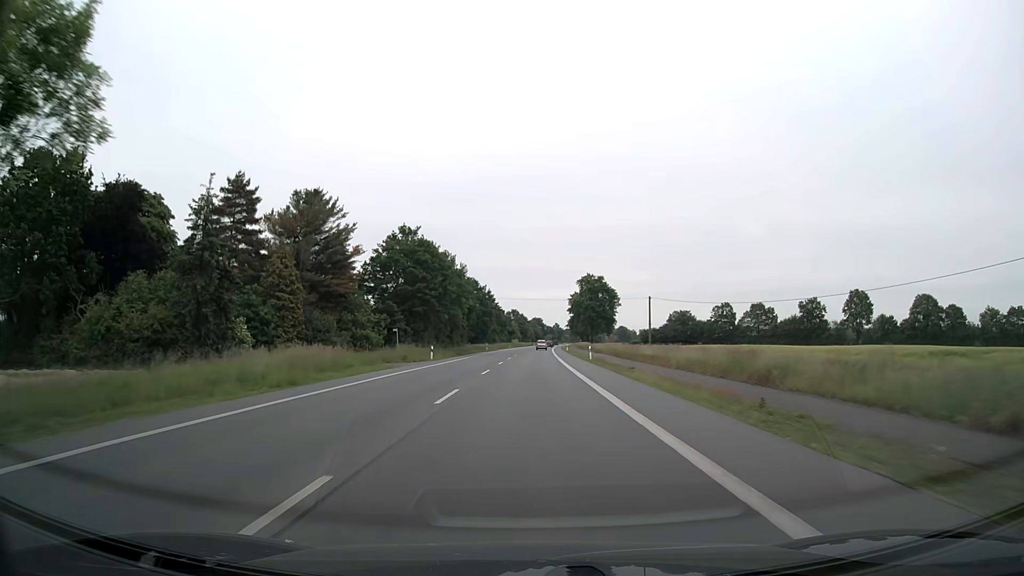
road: primary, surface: asphalt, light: Day
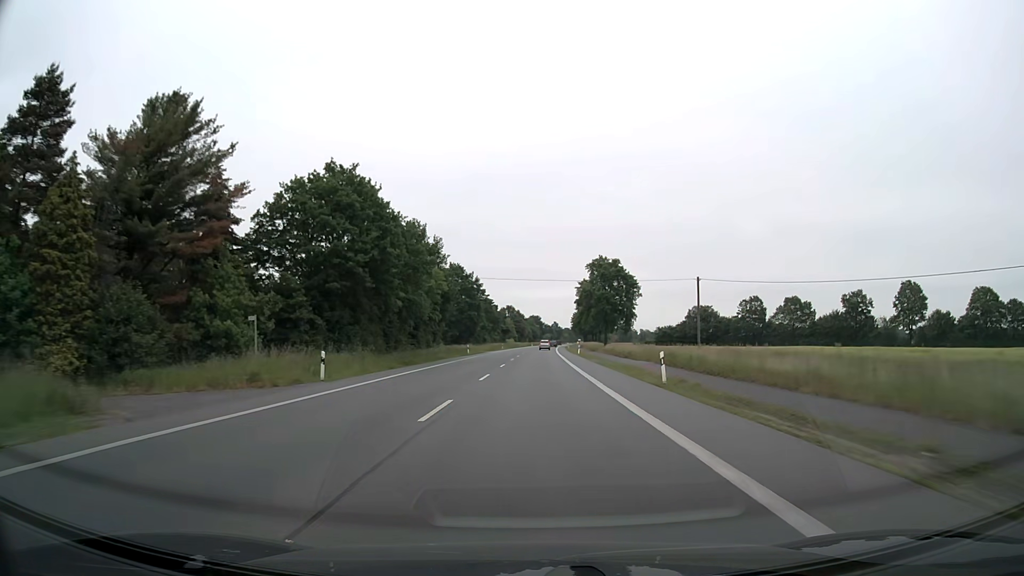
(+0.1, +28.4) m; 0°
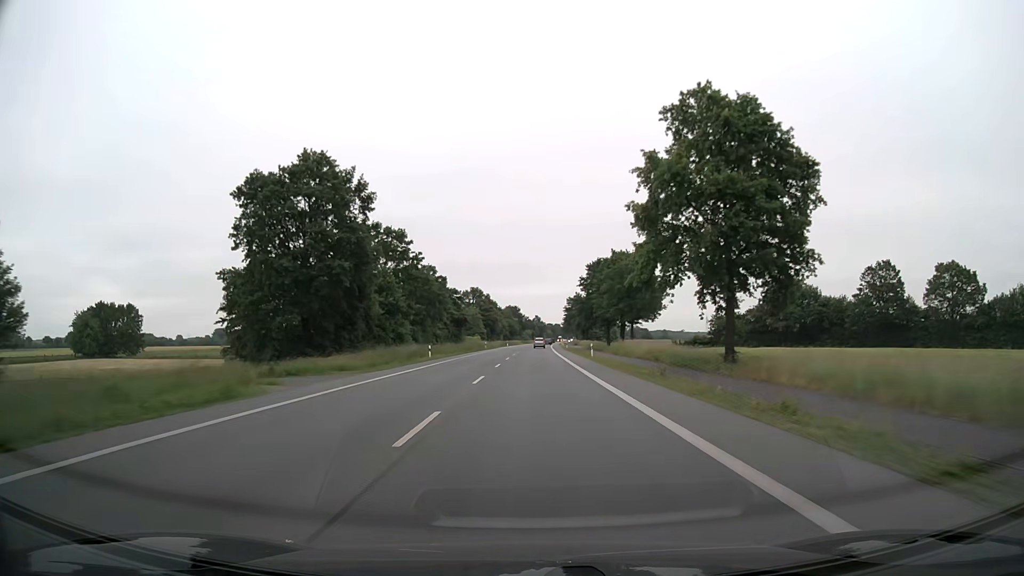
(+1.2, +74.7) m; +2°
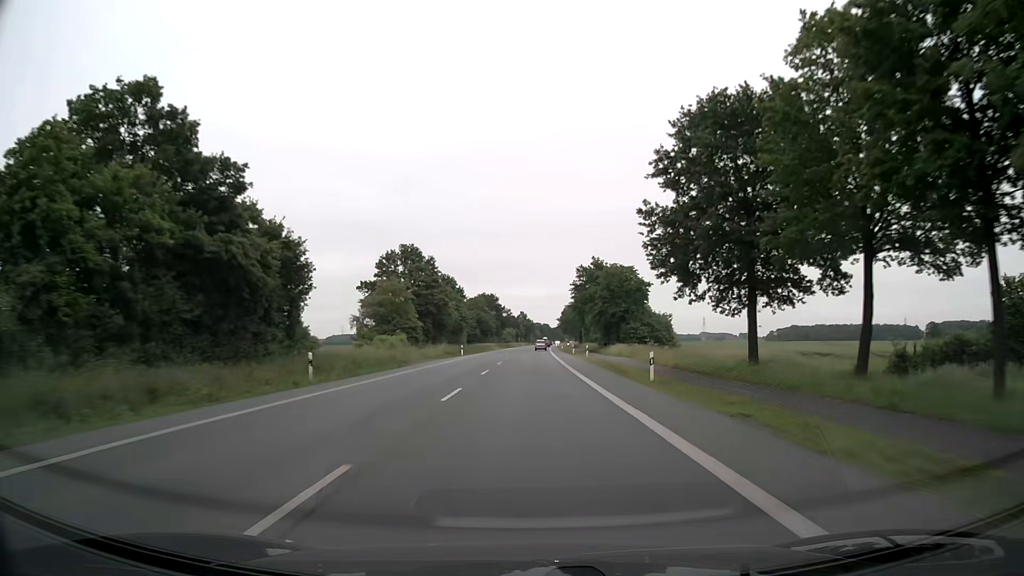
(+1.1, +77.3) m; +1°
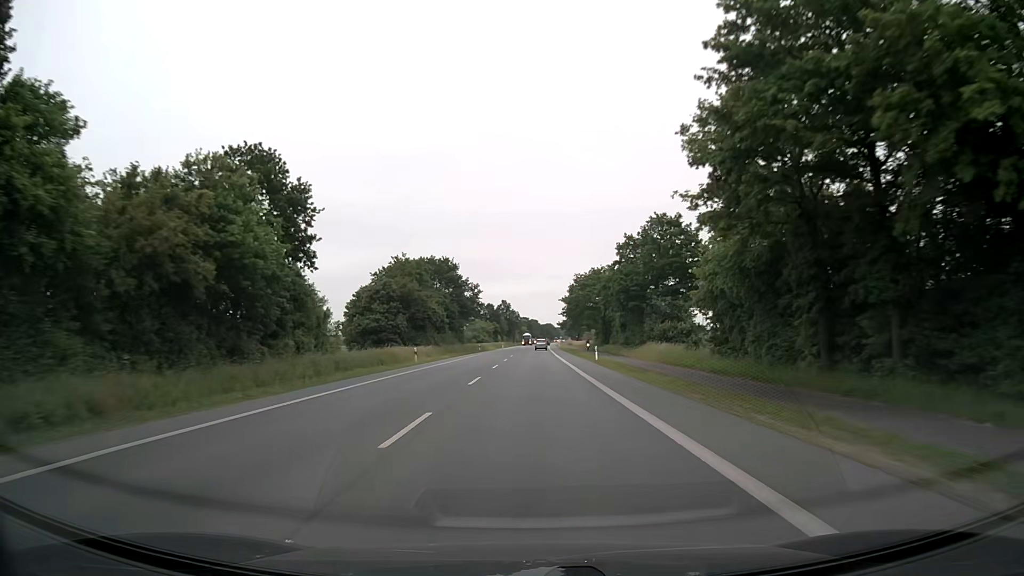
(+0.8, +78.3) m; +1°
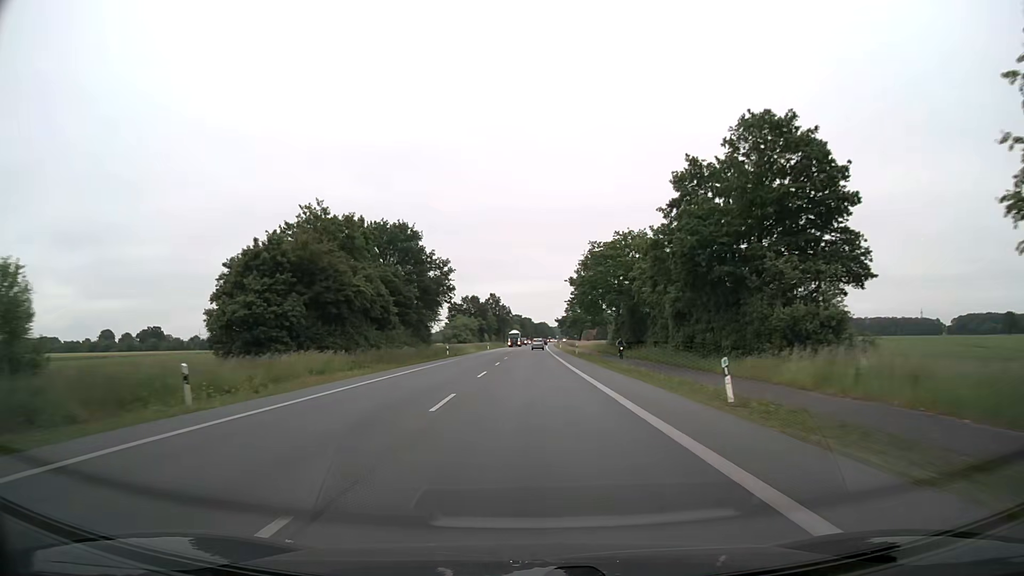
(0.0, +31.5) m; 0°
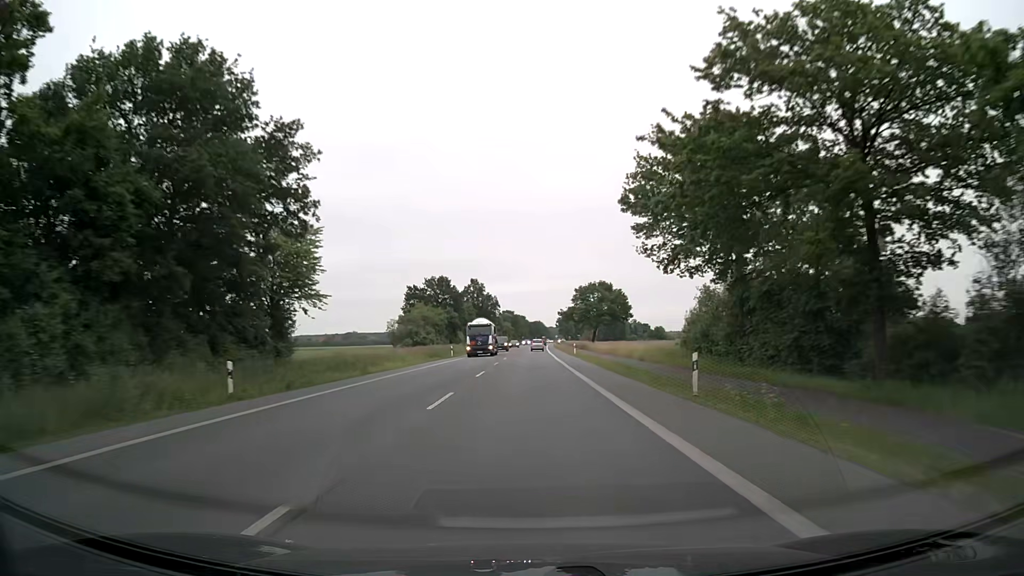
(+0.5, +47.4) m; +1°
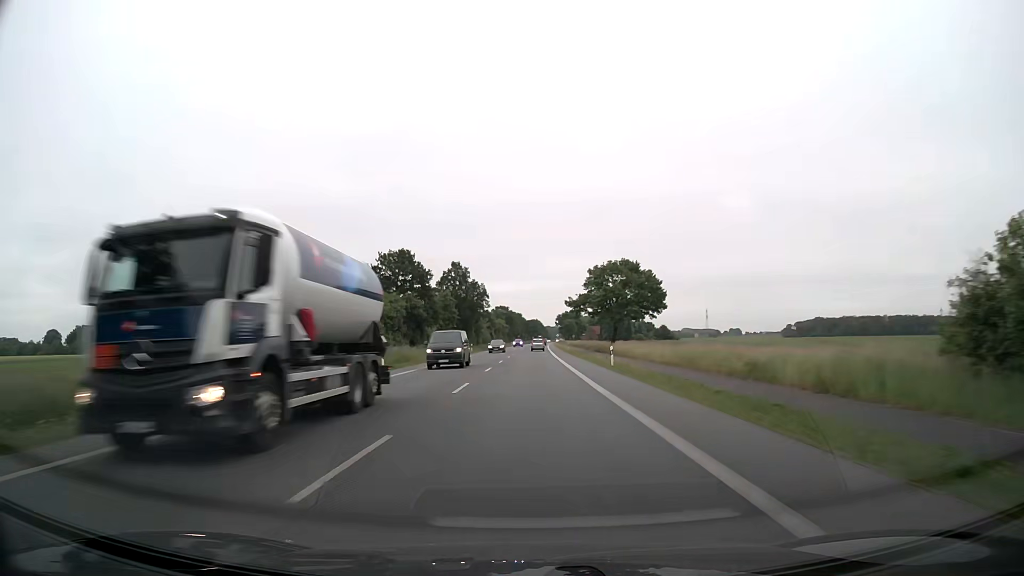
(0.0, +31.6) m; 0°
(0, +10) (0, +20) (0, +30) (0, +40) (0, +50) (0, +60) (+1, +70) (+1, +80) (+1, +90) (+1, +100) m
